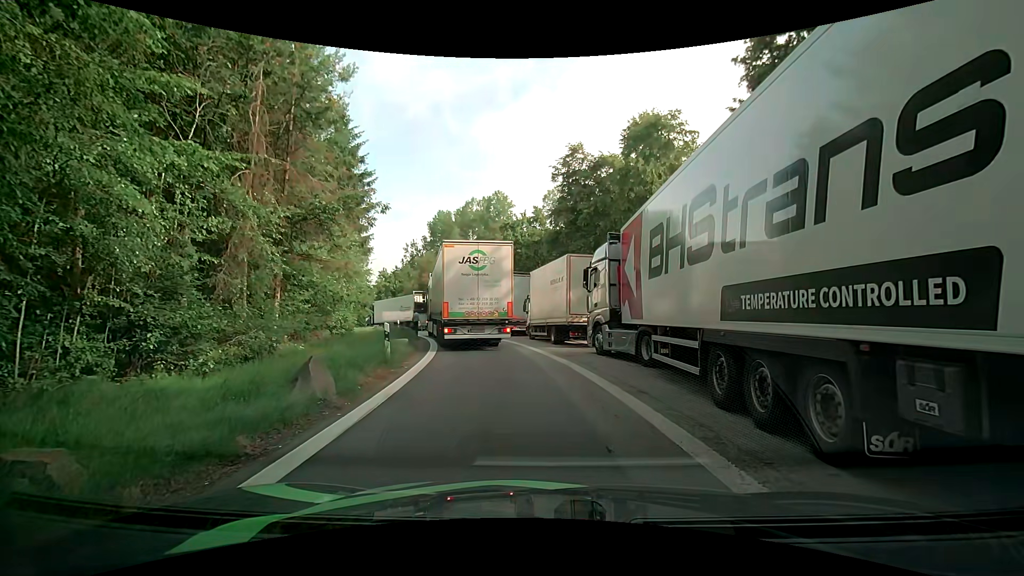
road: service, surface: asphalt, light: Day
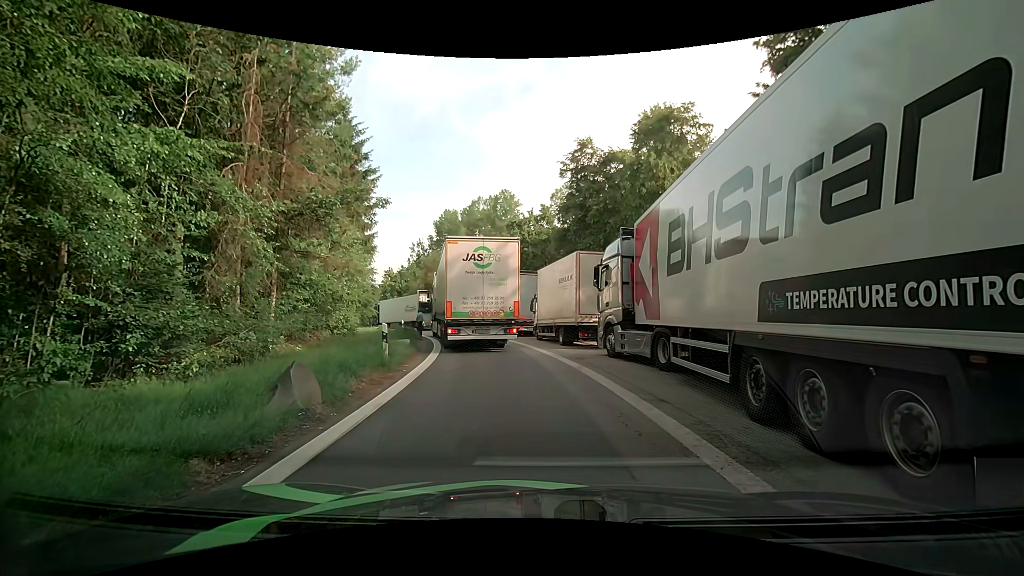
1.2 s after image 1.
(0.0, +0.8) m; 0°
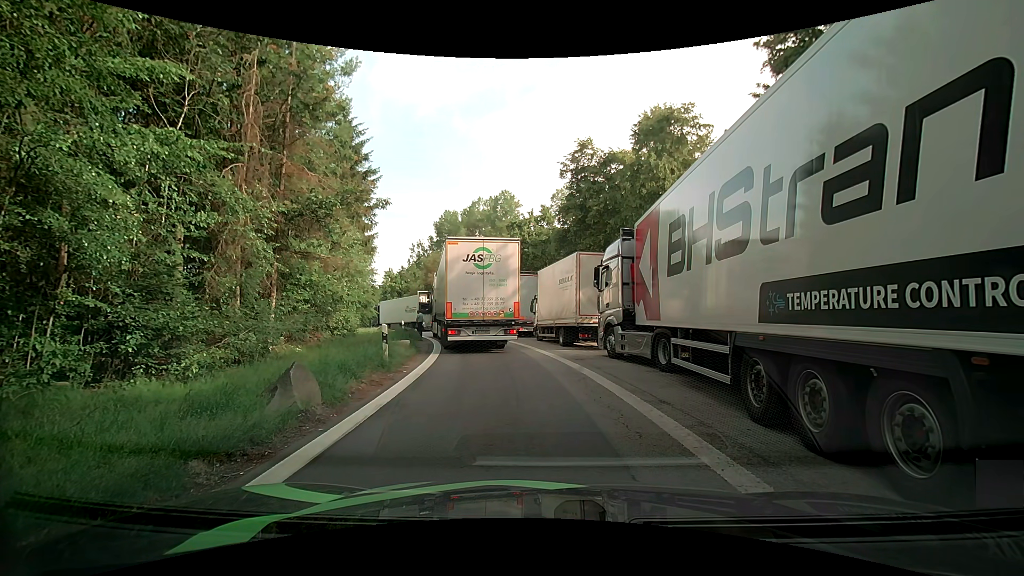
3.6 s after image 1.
(0.0, +0.1) m; 0°
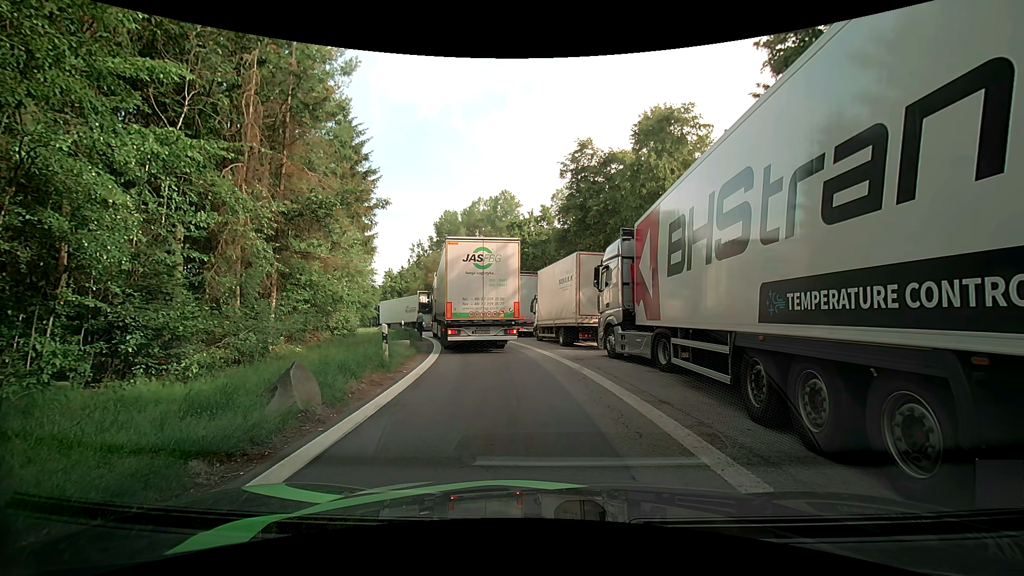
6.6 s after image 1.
(0.0, 0.0) m; 0°
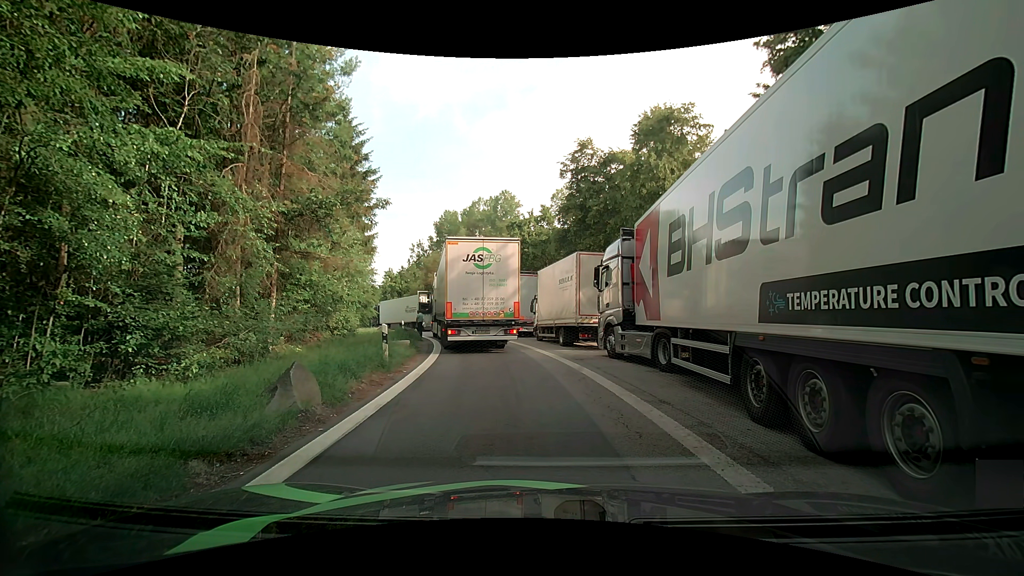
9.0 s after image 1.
(0.0, 0.0) m; 0°
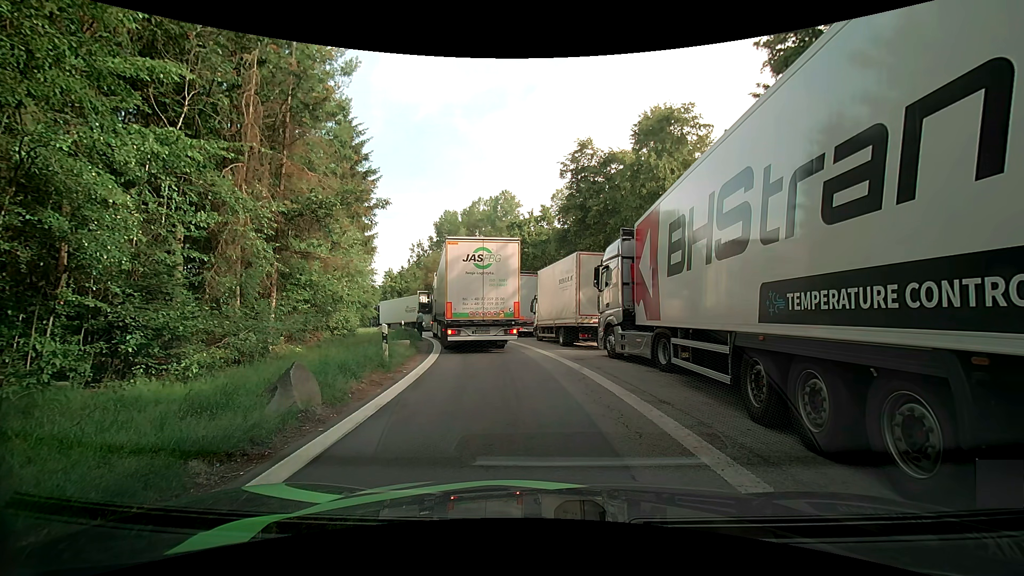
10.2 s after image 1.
(0.0, 0.0) m; 0°
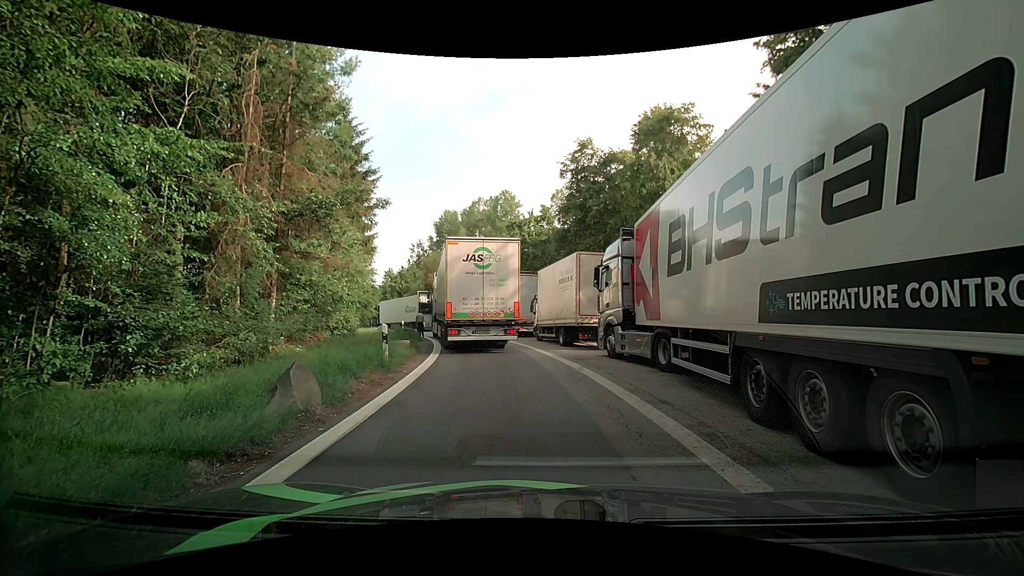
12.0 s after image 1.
(0.0, 0.0) m; 0°
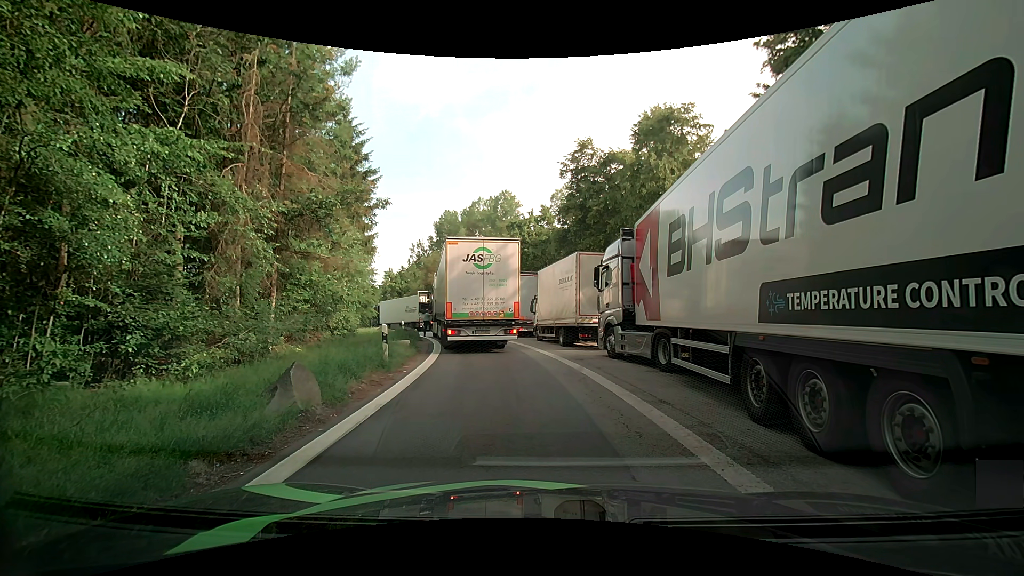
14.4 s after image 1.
(0.0, 0.0) m; 0°
